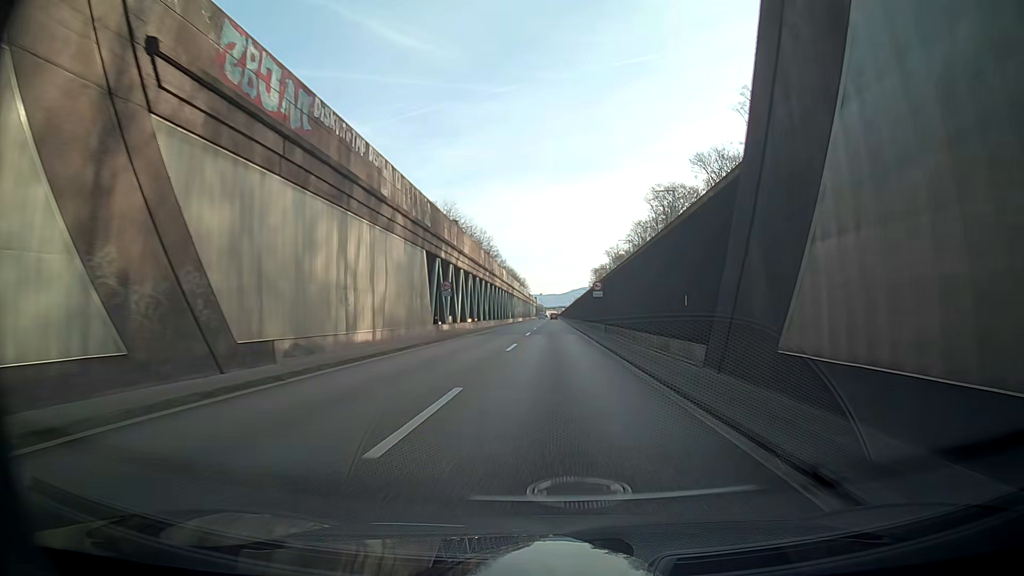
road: trunk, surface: asphalt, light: Day
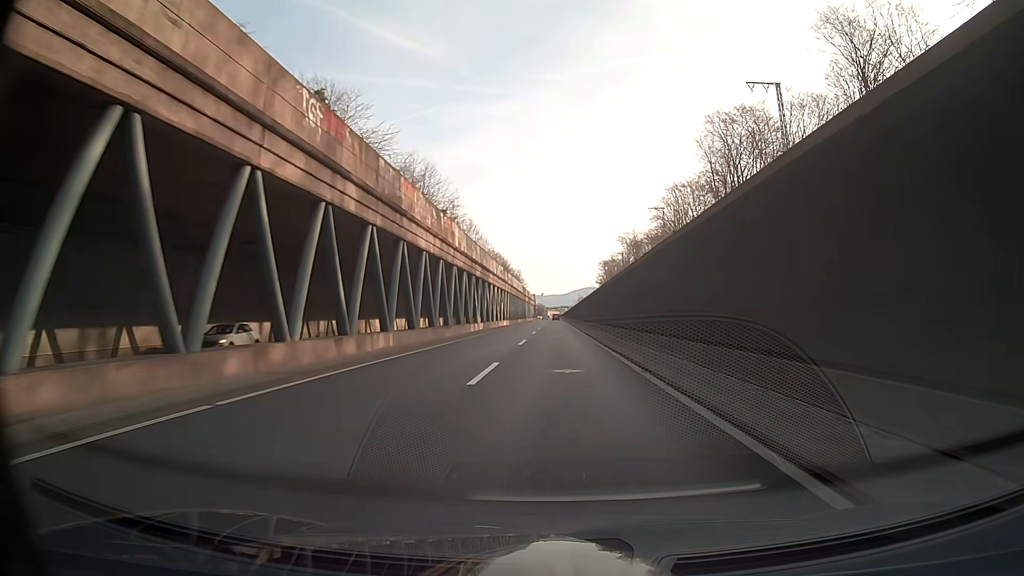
(-1.8, +48.5) m; -3°
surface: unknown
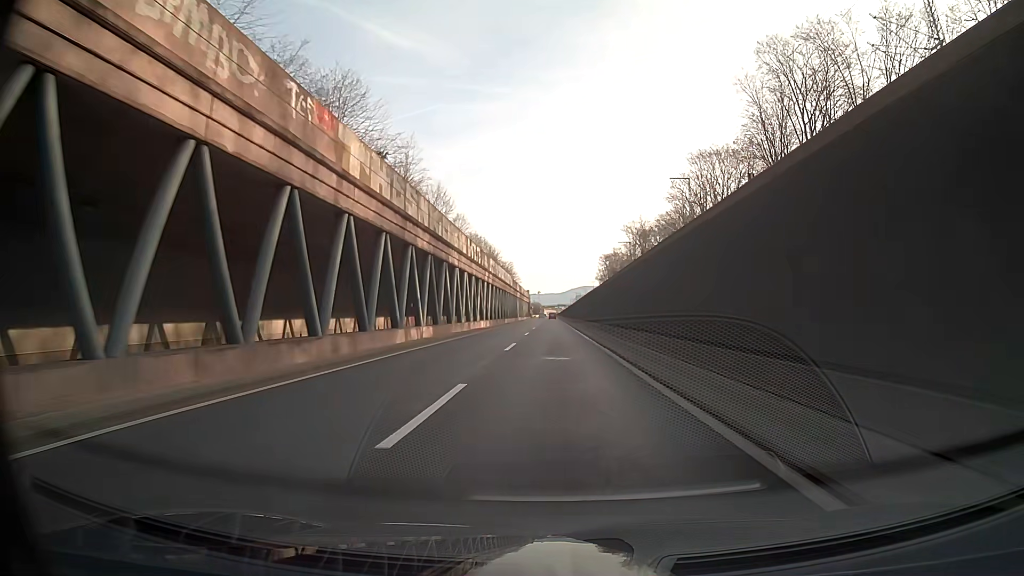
(-0.1, +24.3) m; 0°
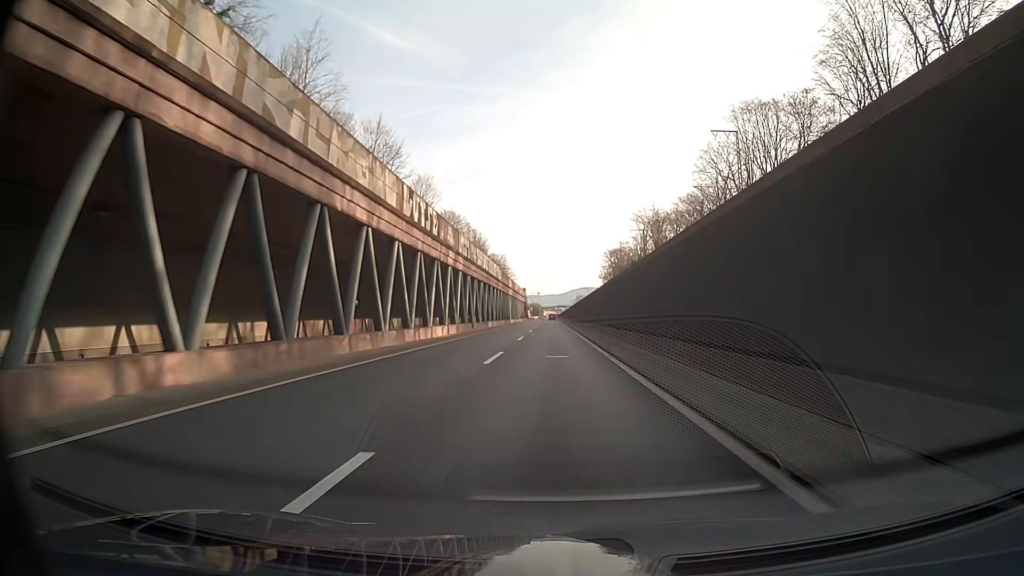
(0.0, +24.3) m; 0°
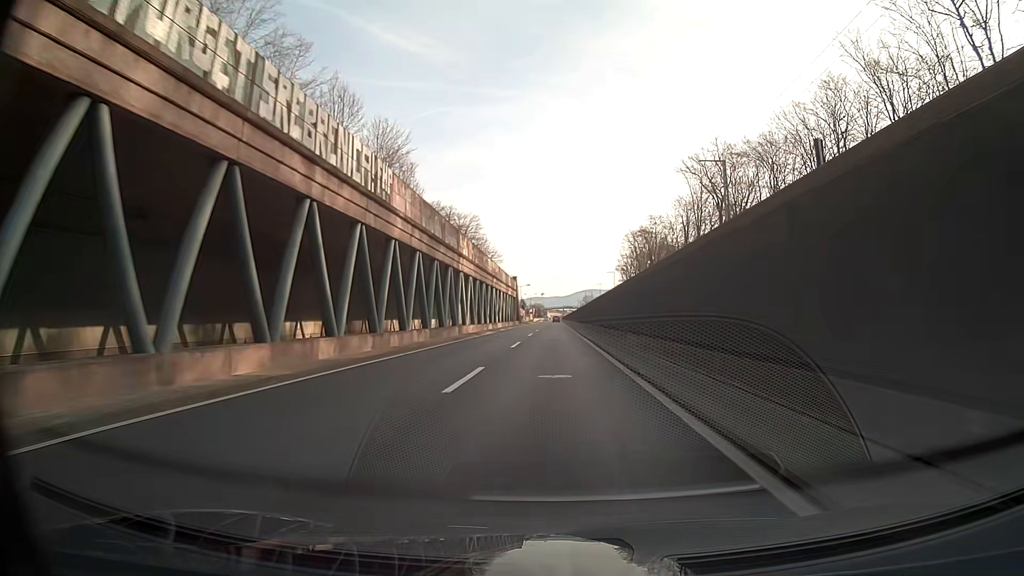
(-0.2, +60.9) m; 0°
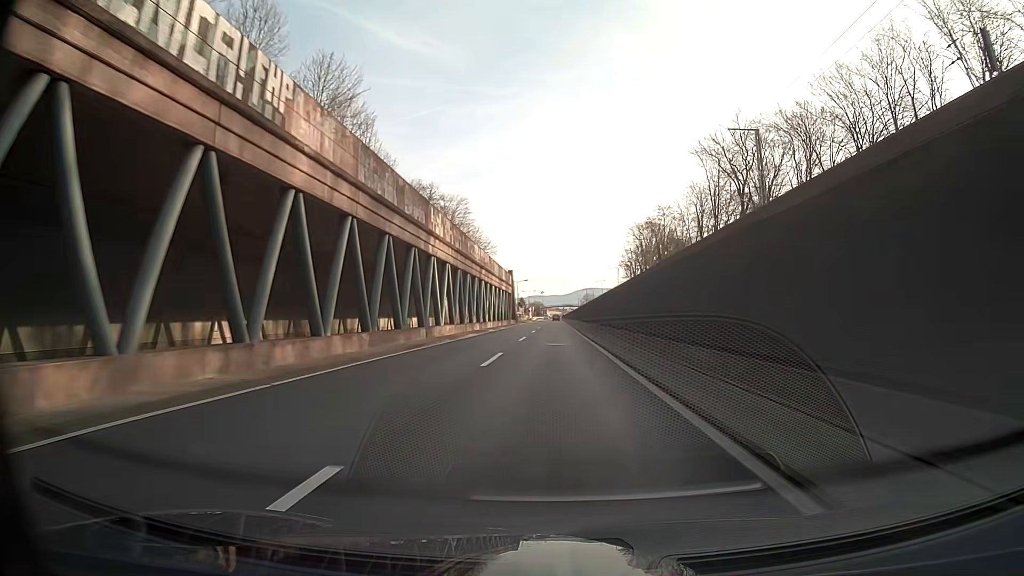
(0.0, +12.2) m; 0°
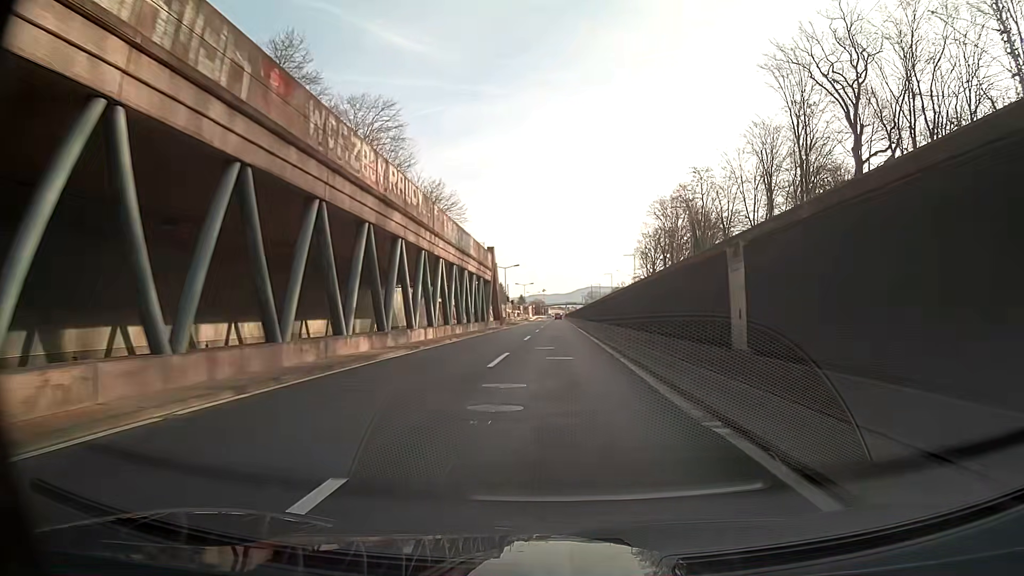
(0.0, +36.5) m; 0°
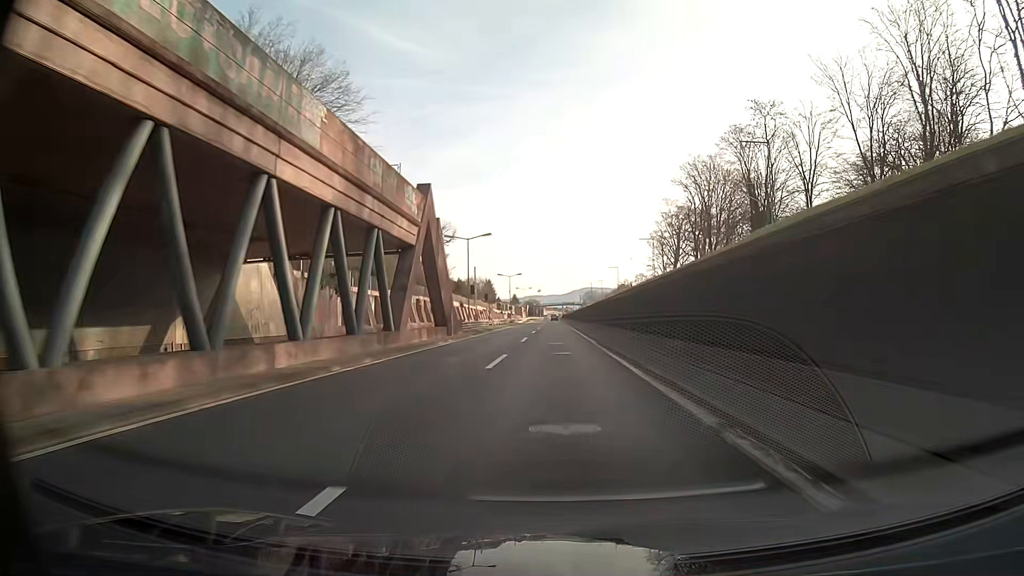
(+0.1, +36.4) m; 0°
